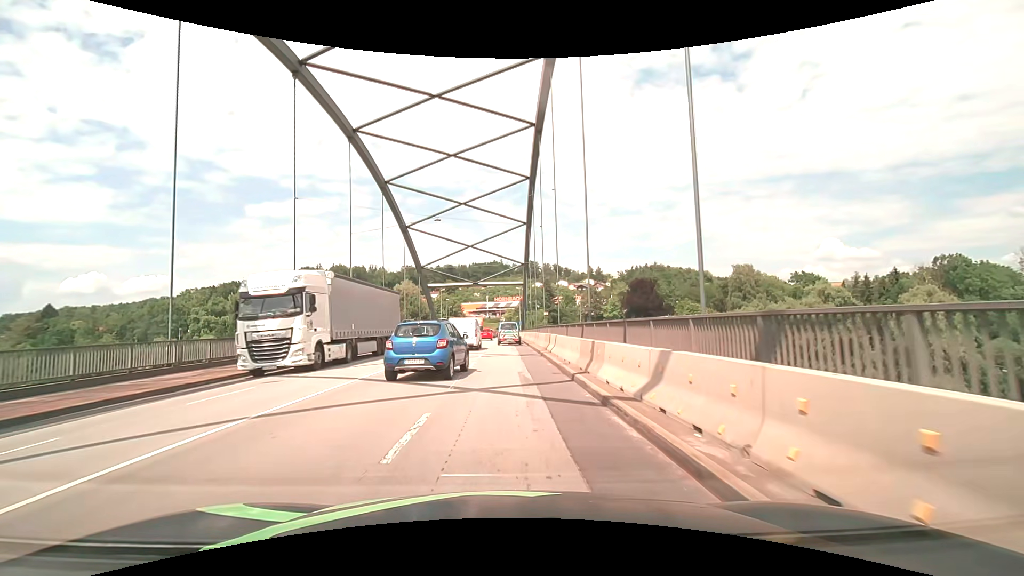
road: primary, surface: asphalt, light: Day
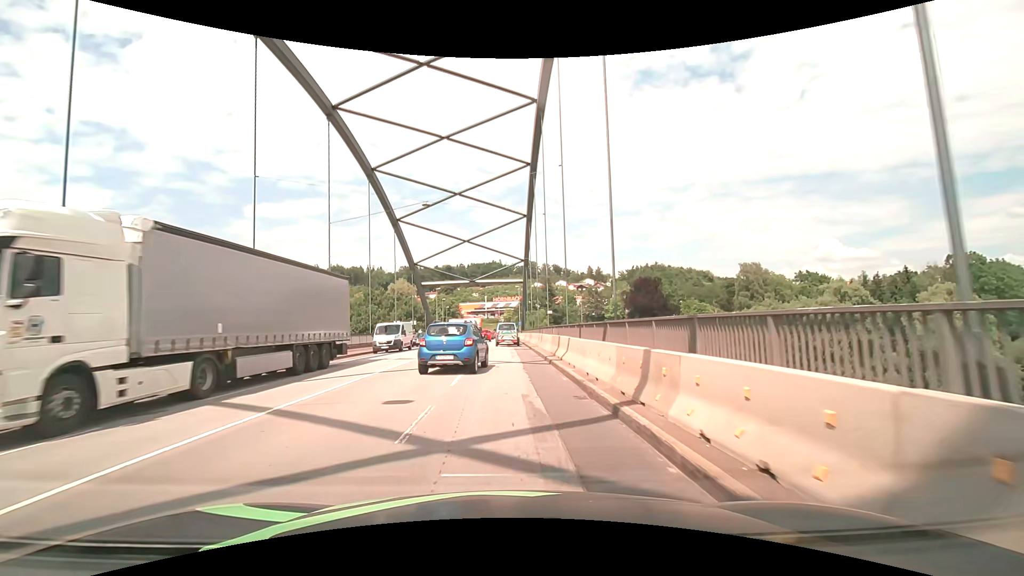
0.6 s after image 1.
(0.0, +5.1) m; 0°
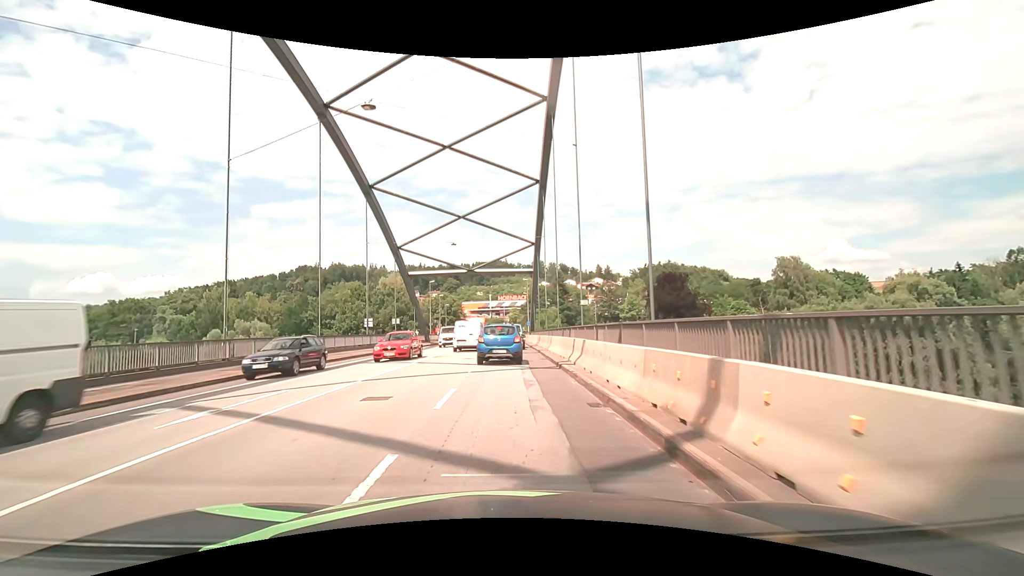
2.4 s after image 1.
(-0.1, +15.5) m; -1°
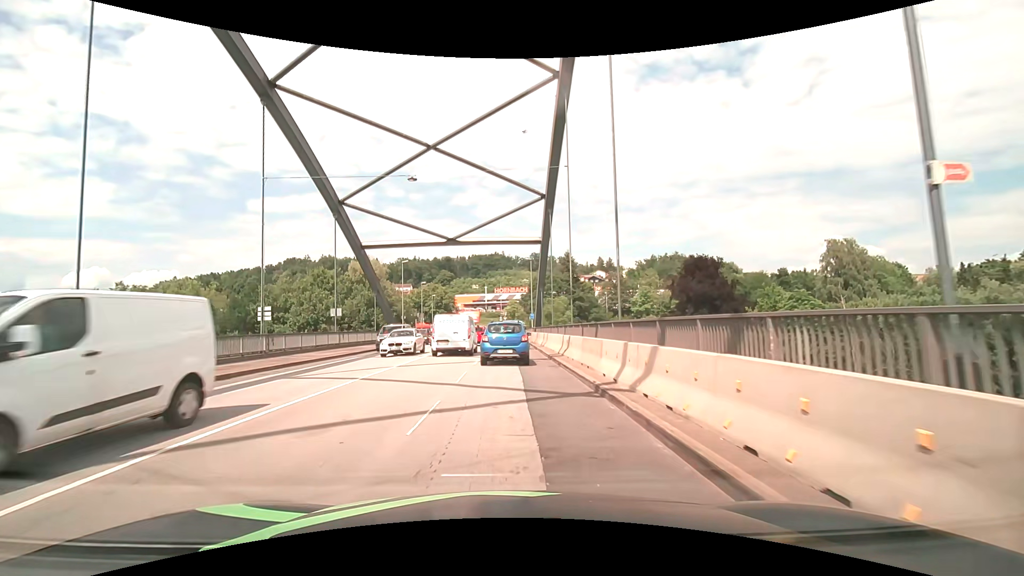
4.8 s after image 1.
(0.0, +20.2) m; 0°
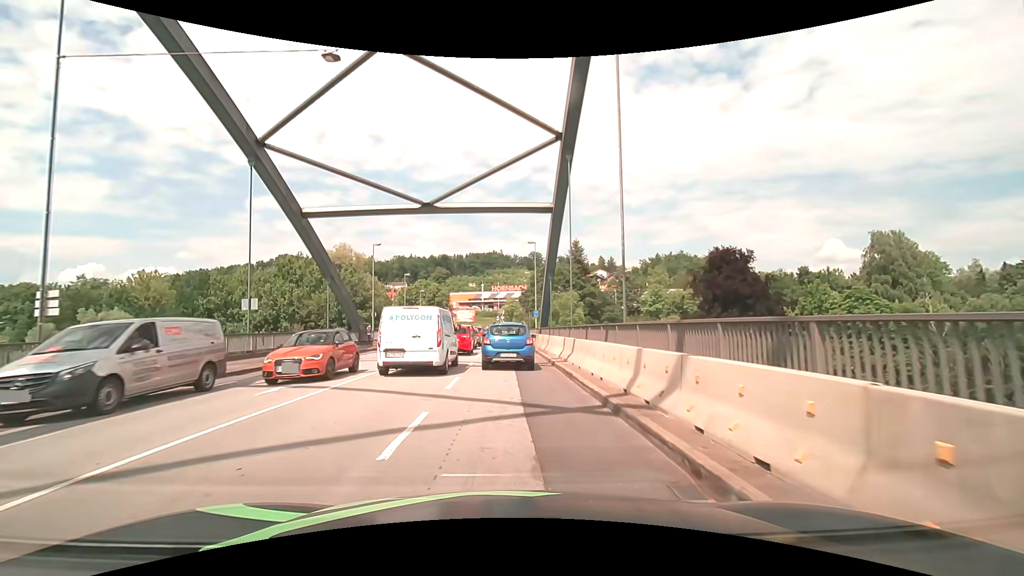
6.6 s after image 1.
(0.0, +12.9) m; 0°
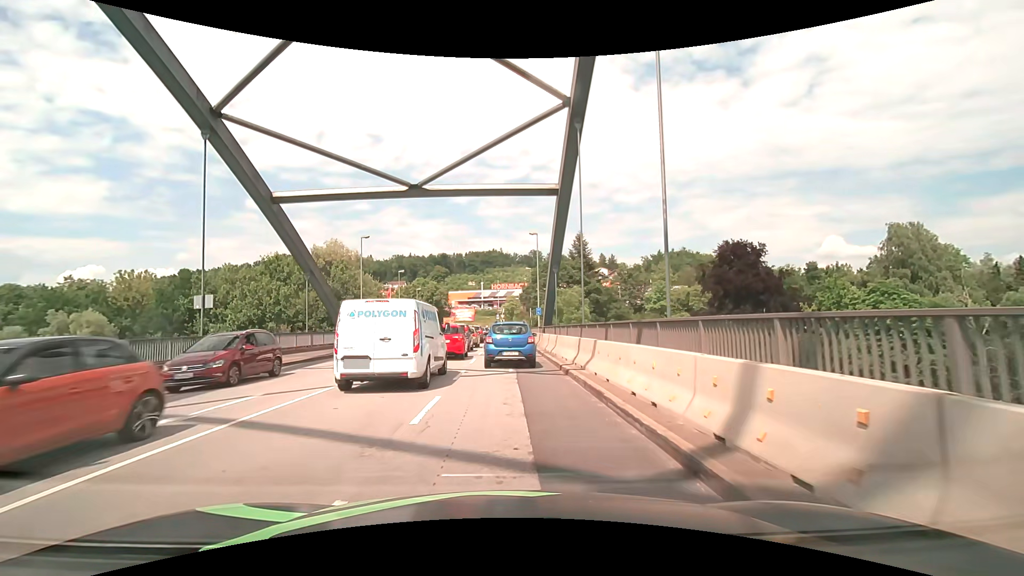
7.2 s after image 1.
(0.0, +4.1) m; 0°
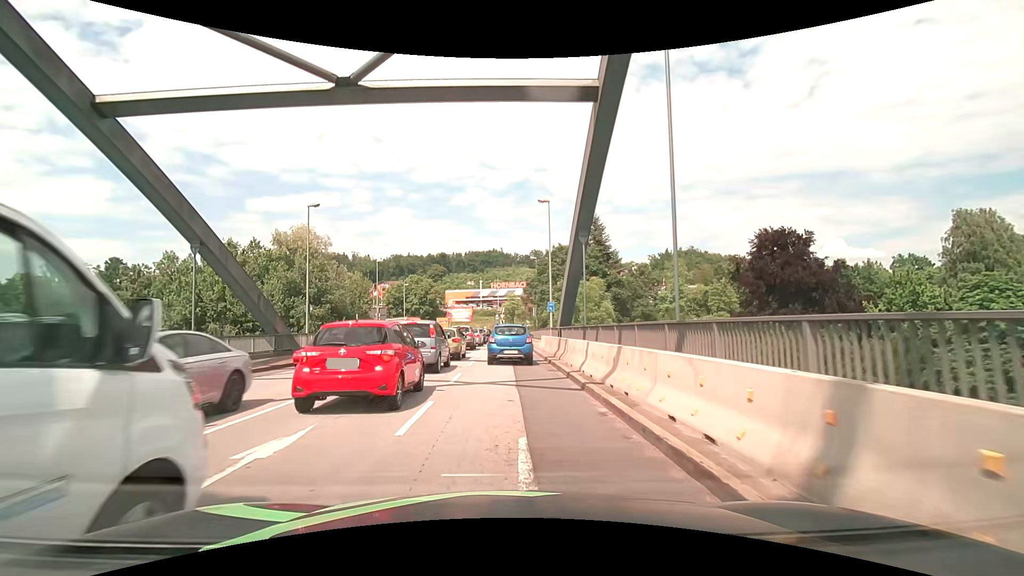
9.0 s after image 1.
(0.0, +12.8) m; 0°
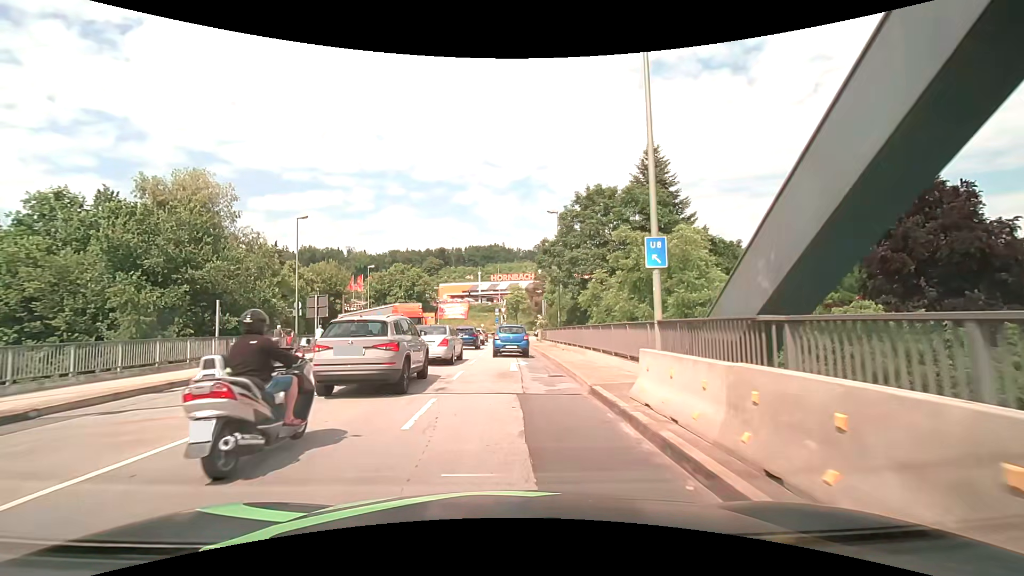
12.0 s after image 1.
(0.0, +23.8) m; 0°
(0, +10) (0, +20) (0, +30) (0, +40) (0, +50) (+1, +60) (+5, +69) (+13, +74) (+23, +77) (+33, +80) m
